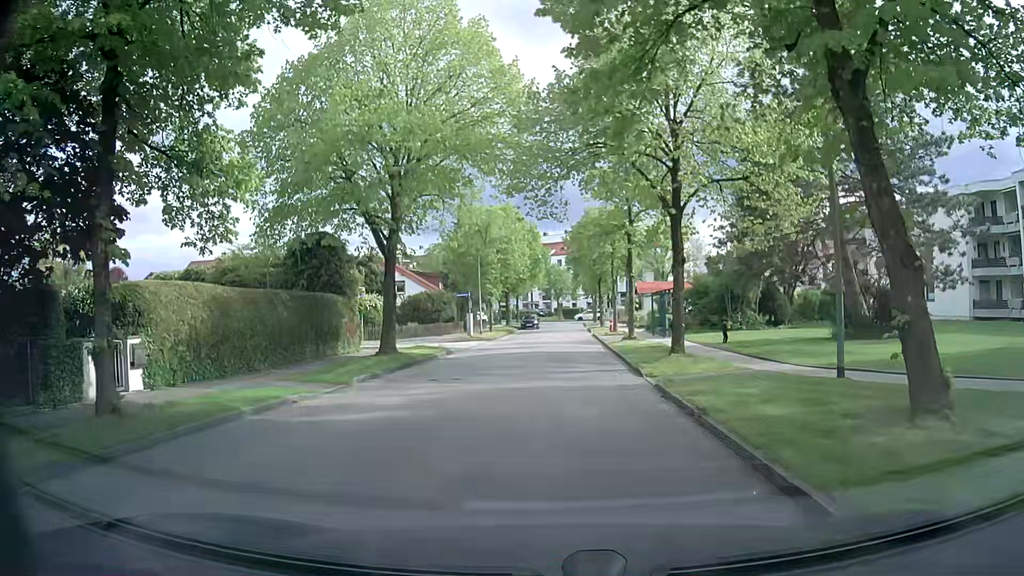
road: residential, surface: asphalt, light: Day
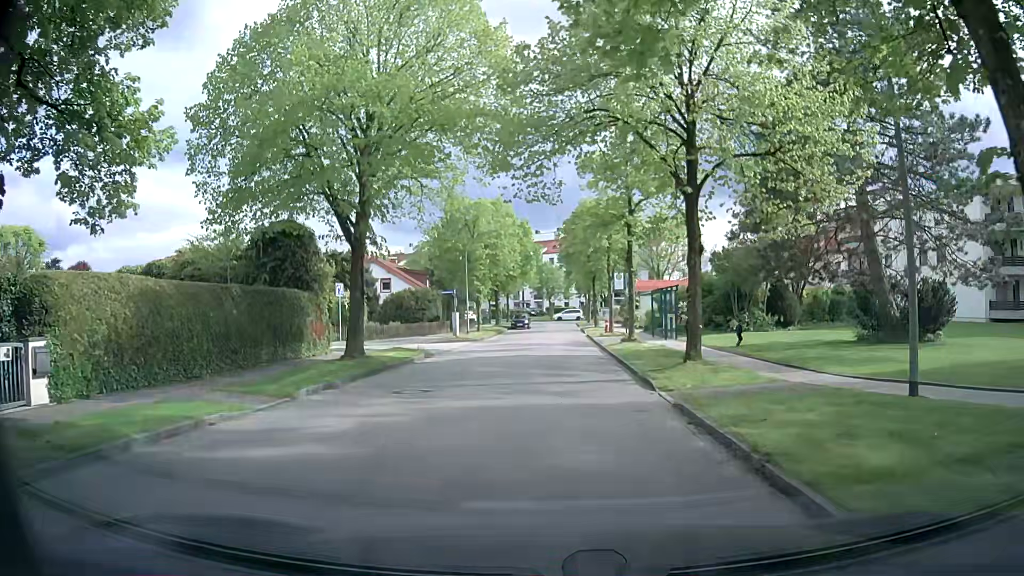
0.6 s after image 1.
(0.0, +3.0) m; +1°
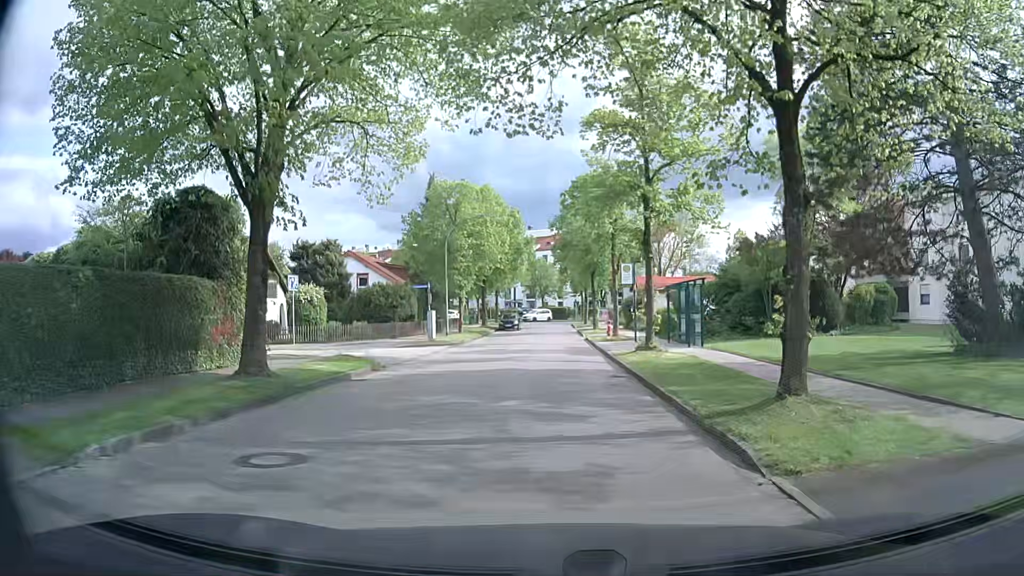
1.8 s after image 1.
(+0.1, +6.7) m; +1°
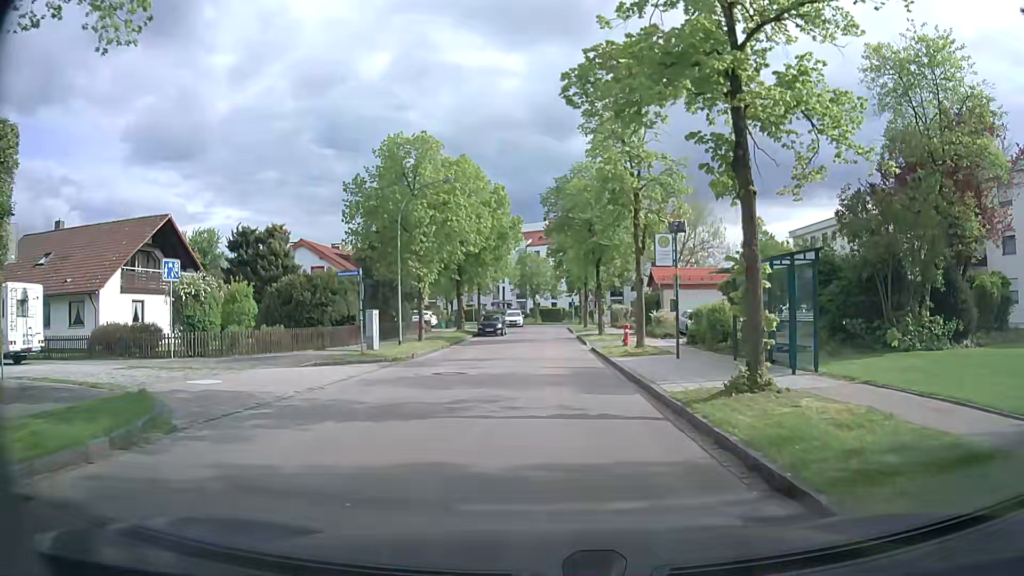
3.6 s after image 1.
(+0.1, +11.4) m; +2°
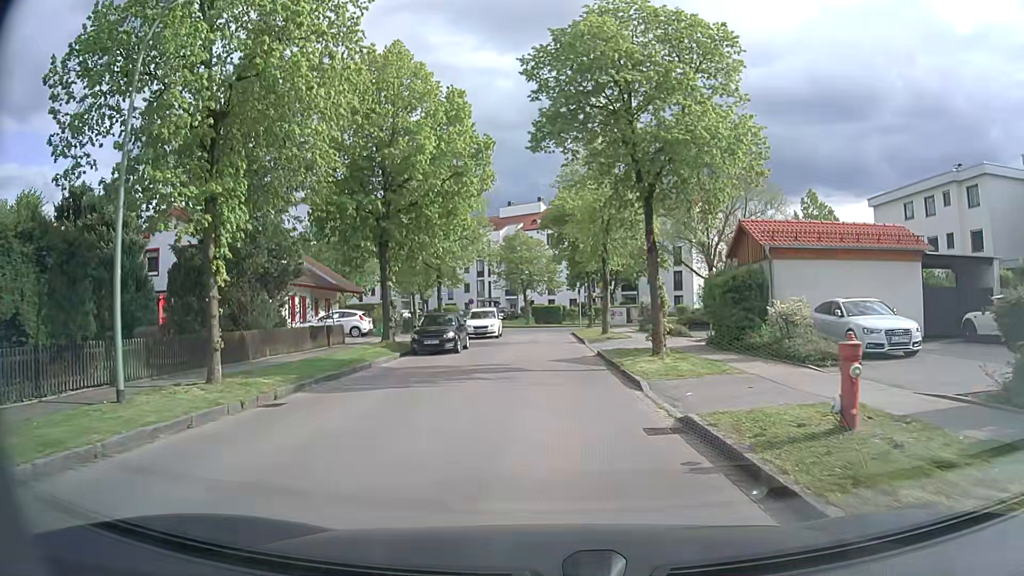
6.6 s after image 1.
(-0.3, +20.3) m; -1°
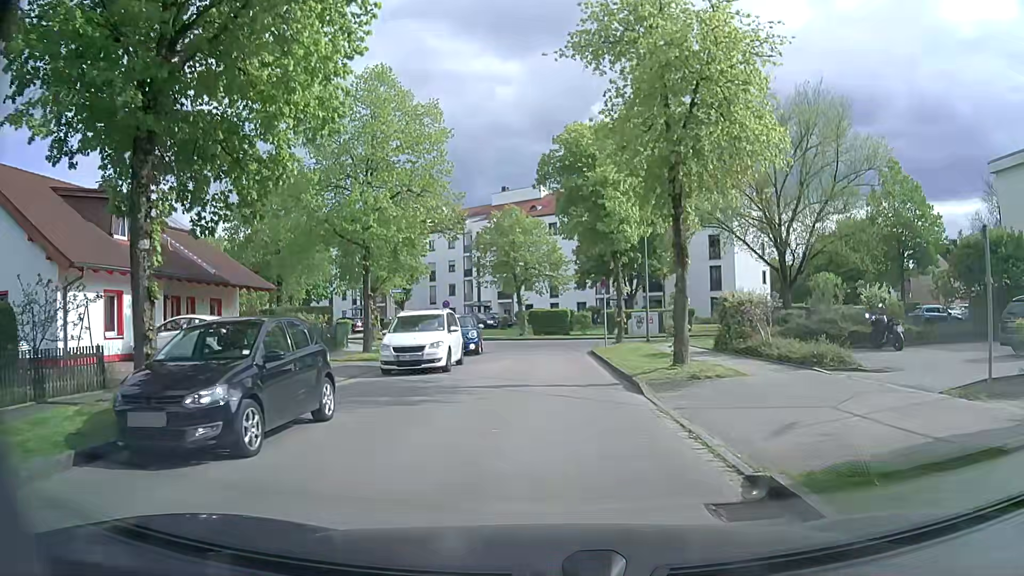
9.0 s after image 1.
(-0.1, +16.9) m; 0°
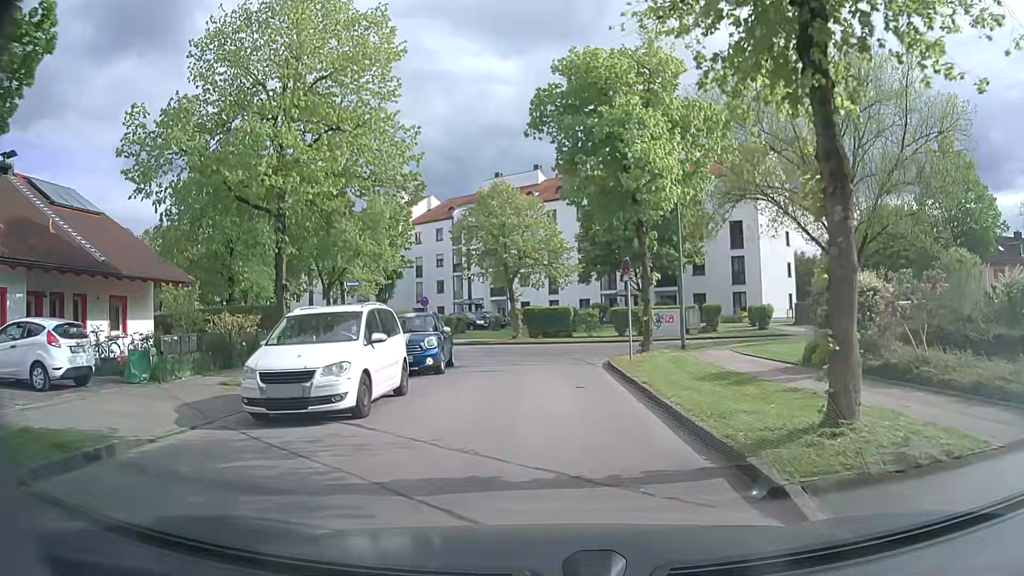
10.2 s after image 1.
(0.0, +7.8) m; -1°
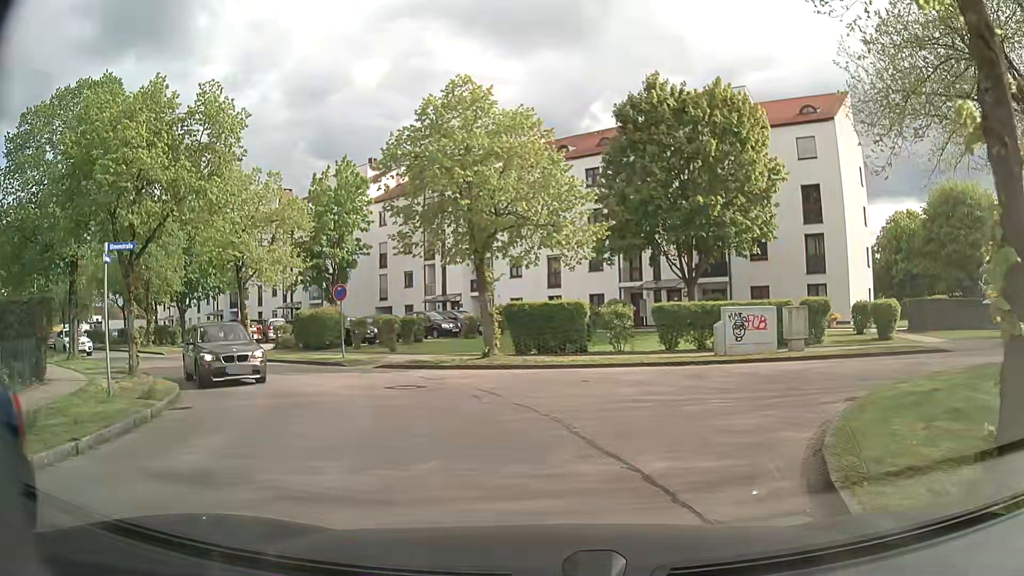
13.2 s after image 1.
(+0.2, +16.0) m; +1°
